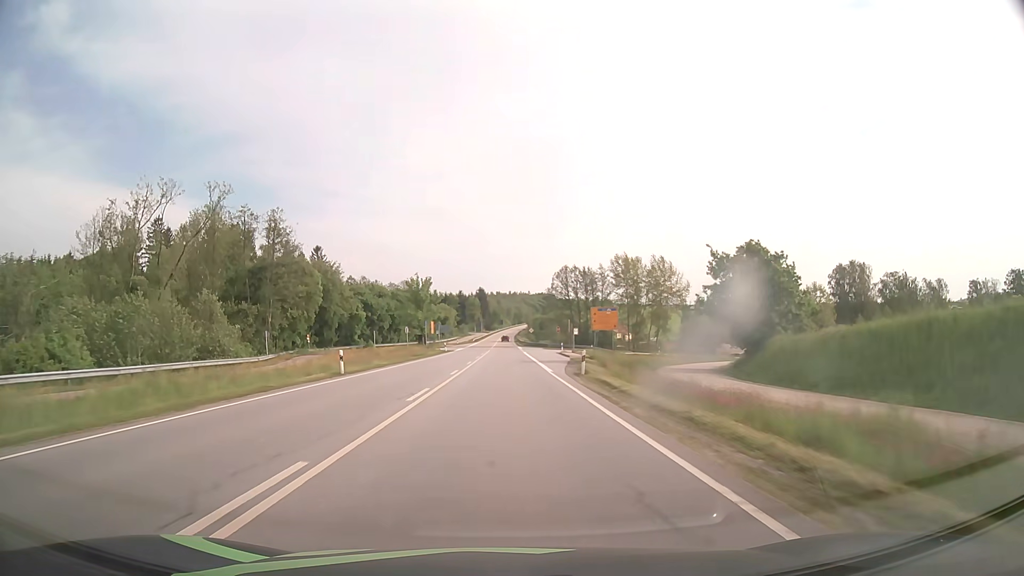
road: primary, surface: asphalt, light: Day
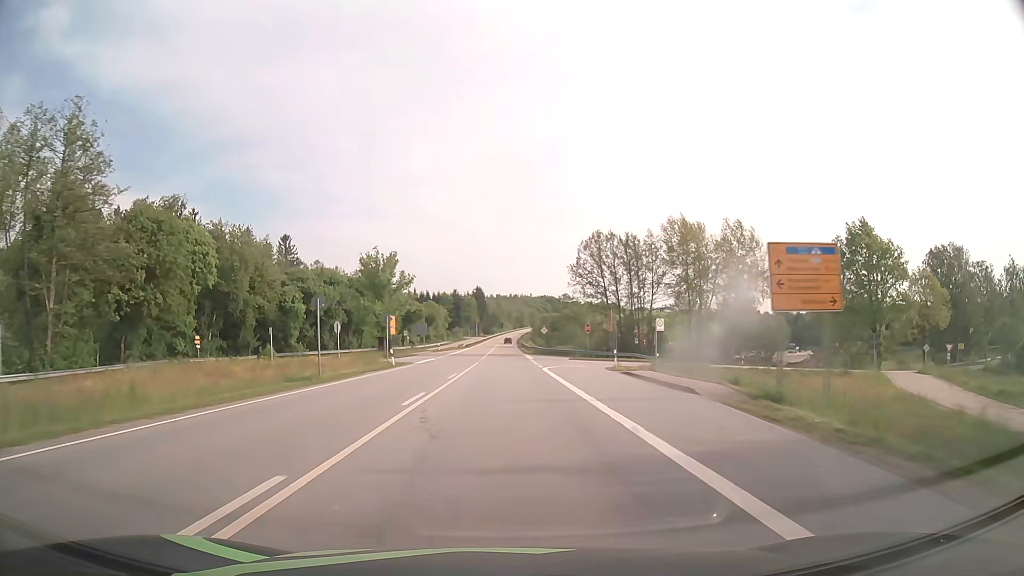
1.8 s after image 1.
(-0.1, +36.9) m; 0°
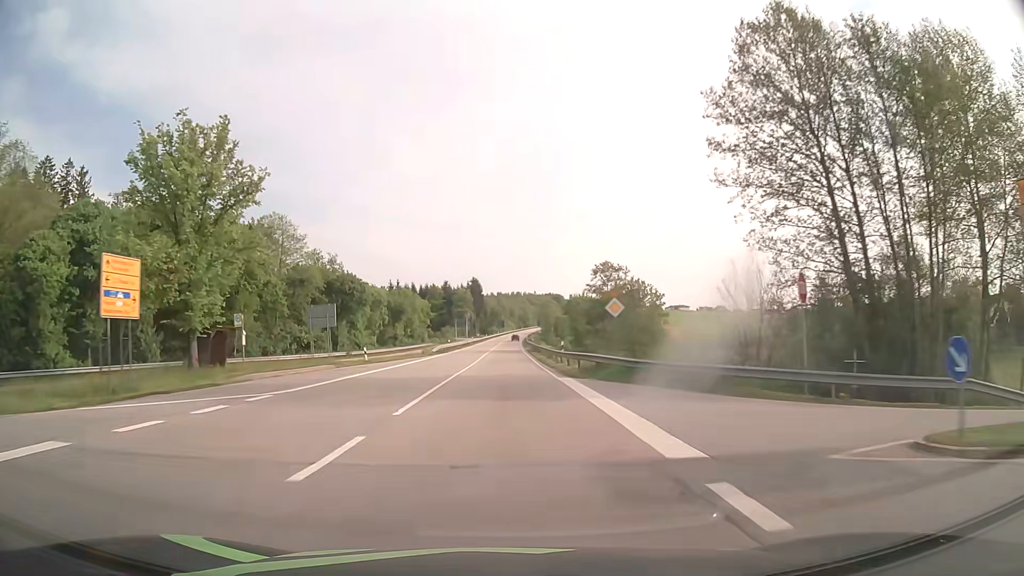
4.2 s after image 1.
(+0.1, +49.3) m; 0°
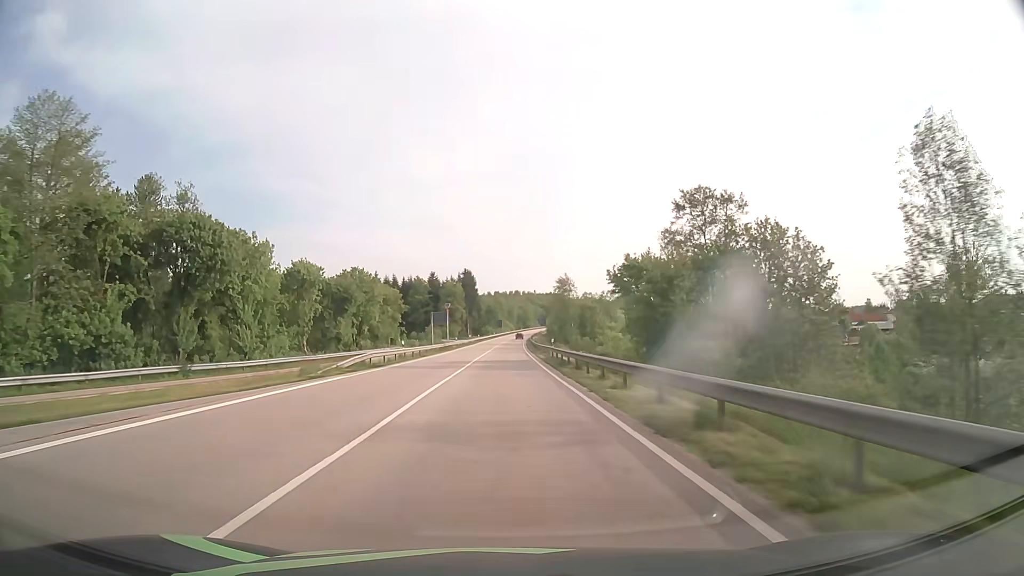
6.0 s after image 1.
(-0.1, +37.0) m; 0°
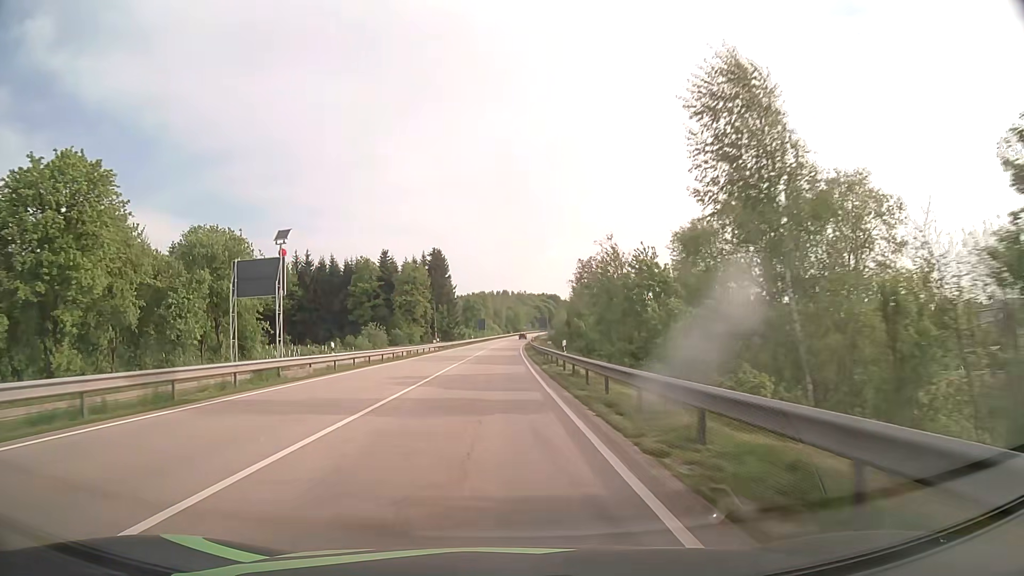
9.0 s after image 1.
(+0.5, +61.3) m; +1°
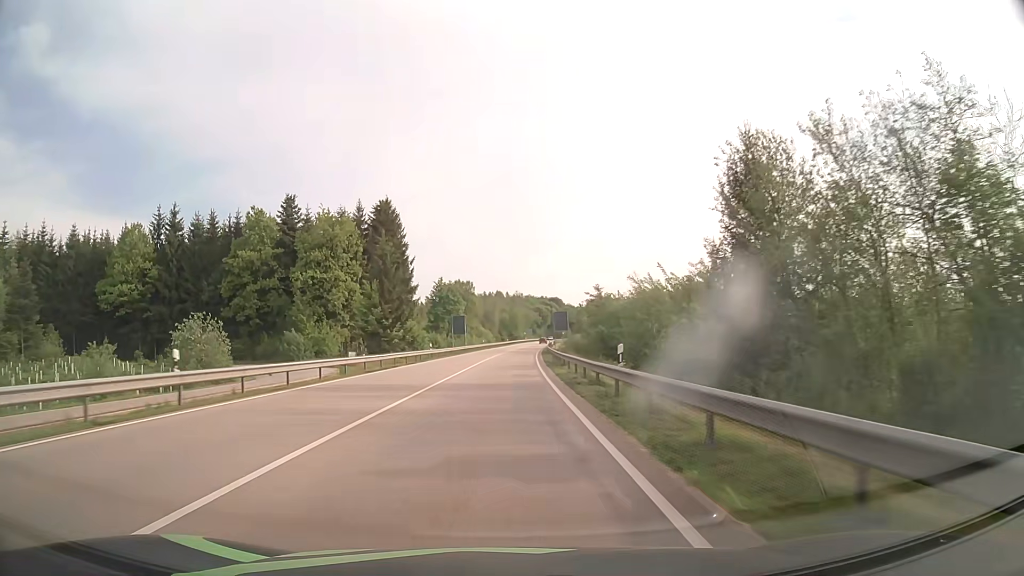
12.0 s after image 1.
(+0.1, +60.3) m; 0°
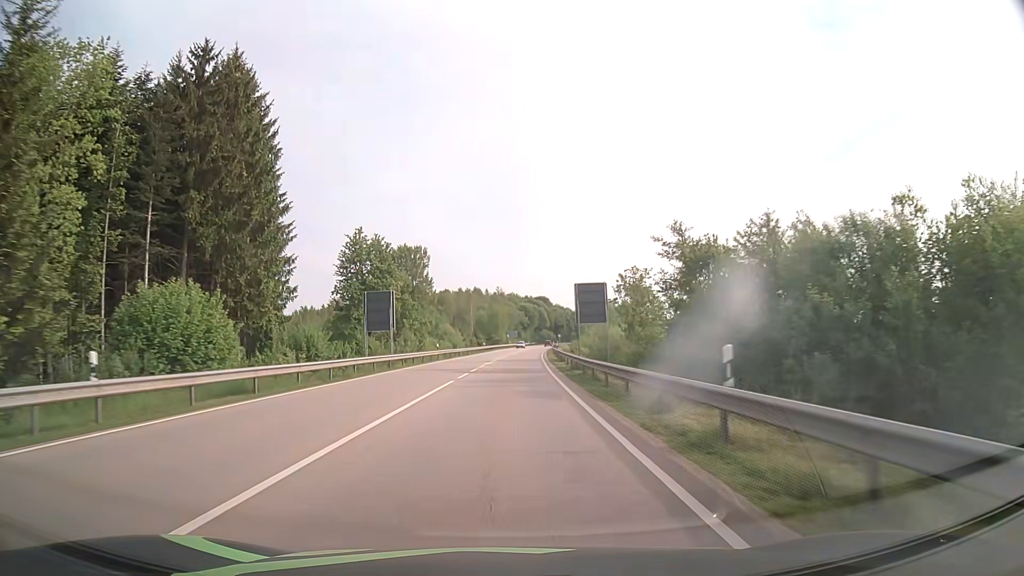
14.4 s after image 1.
(+0.6, +48.1) m; +2°
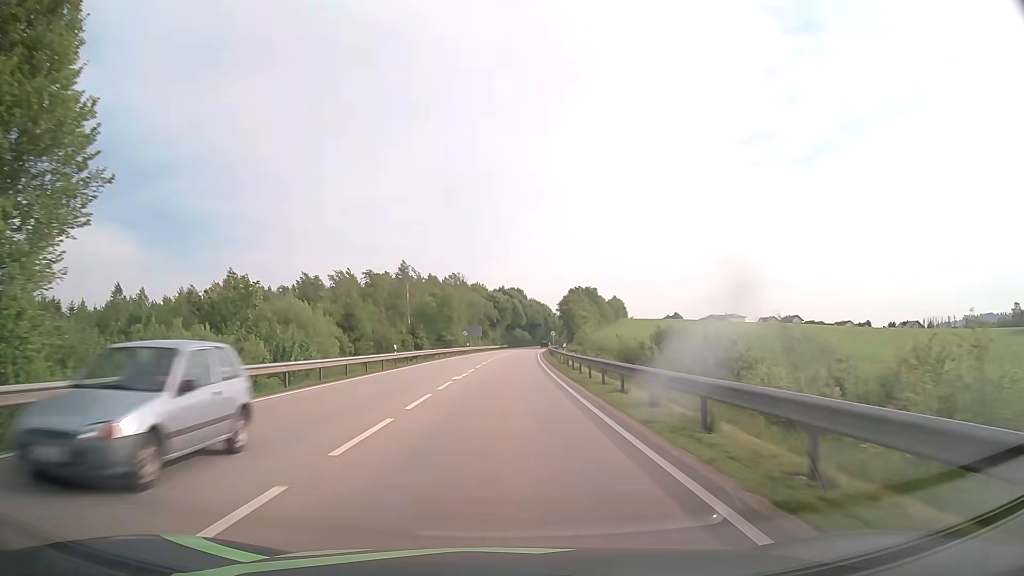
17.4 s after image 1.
(+1.3, +61.3) m; +3°
(0, +10) (0, +20) (0, +30) (0, +40) (+1, +50) (+1, +60) (+1, +70) (+2, +80) (+2, +90) (+3, +100) m
